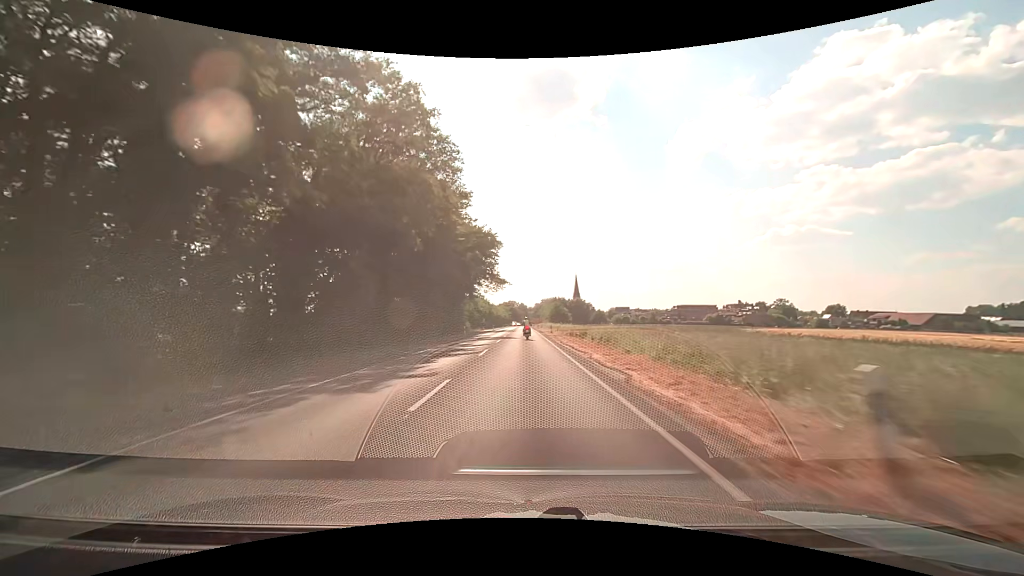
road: secondary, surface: asphalt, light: Day
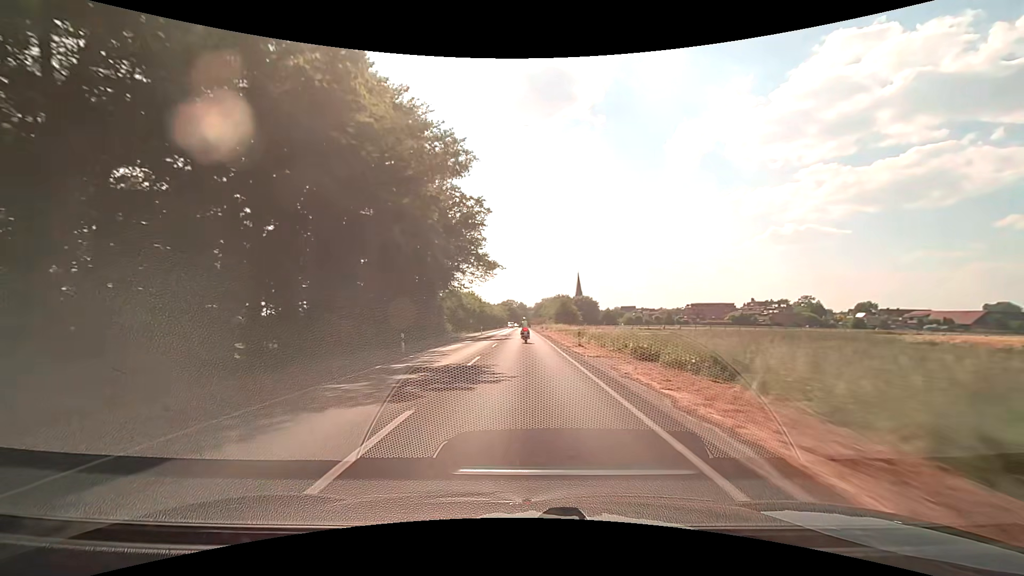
(+0.1, +27.3) m; 0°
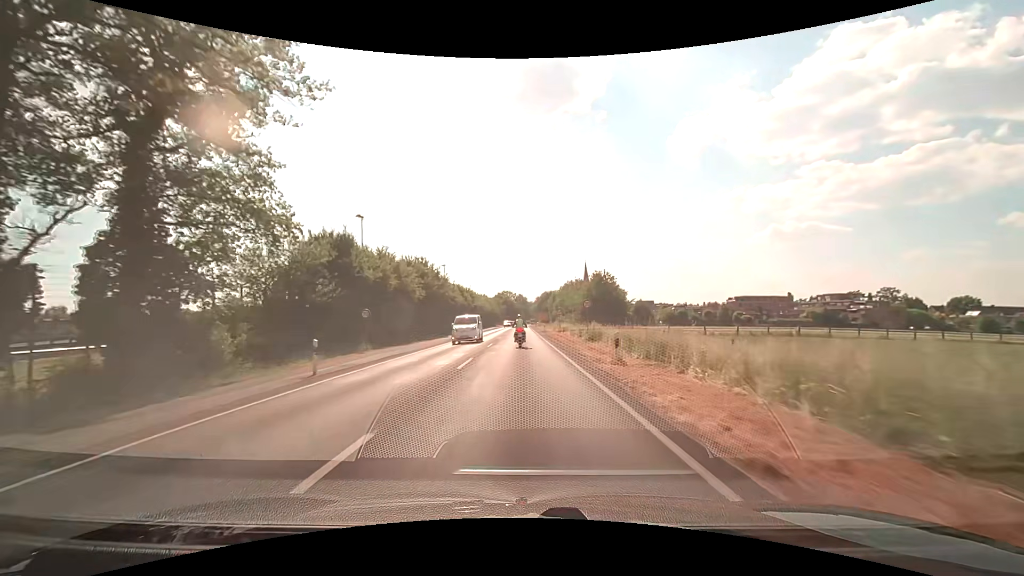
(0.0, +60.4) m; 0°
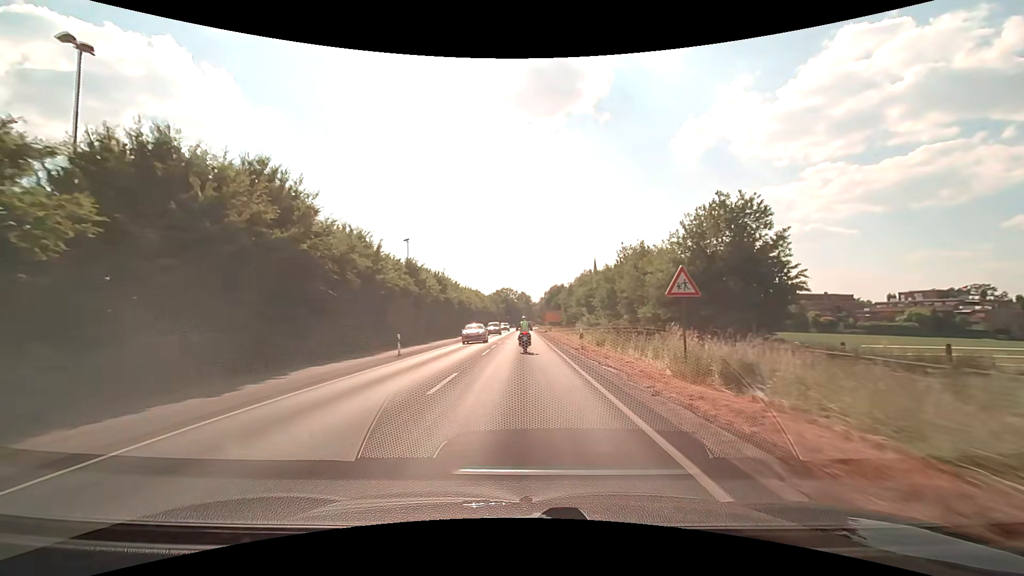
(-0.1, +39.7) m; -1°
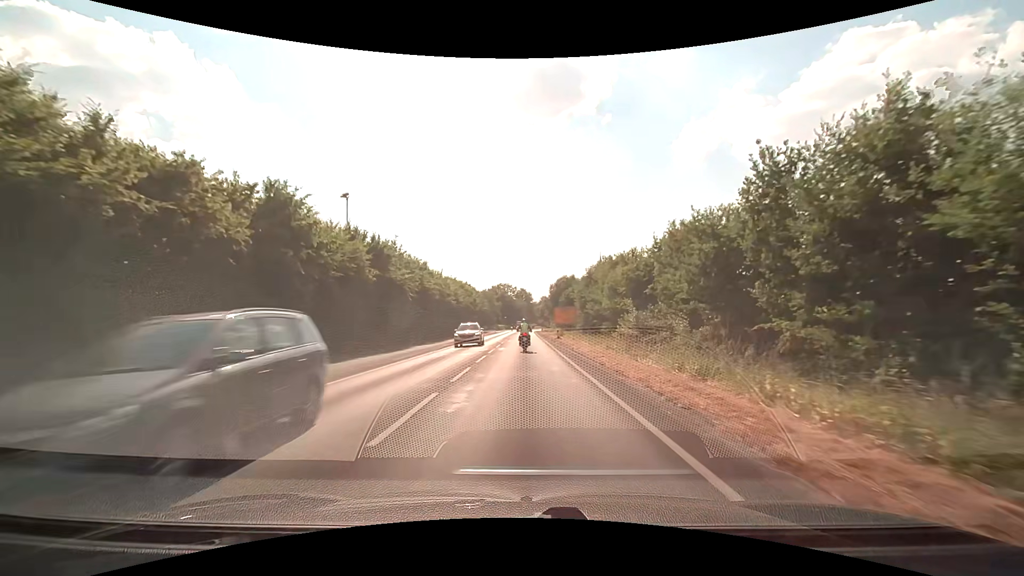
(0.0, +27.8) m; 0°
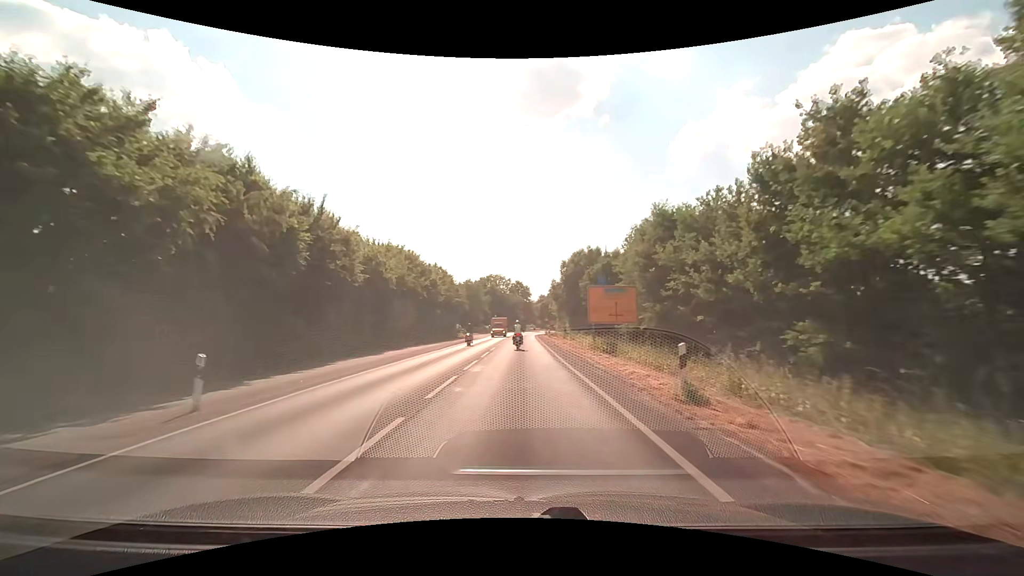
(+0.2, +38.7) m; 0°
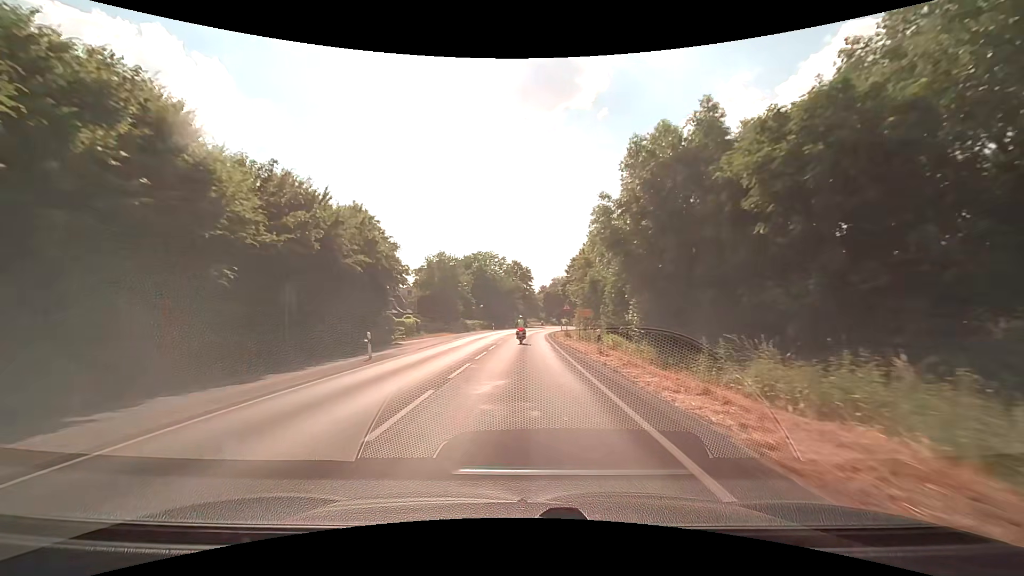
(+0.1, +39.4) m; 0°
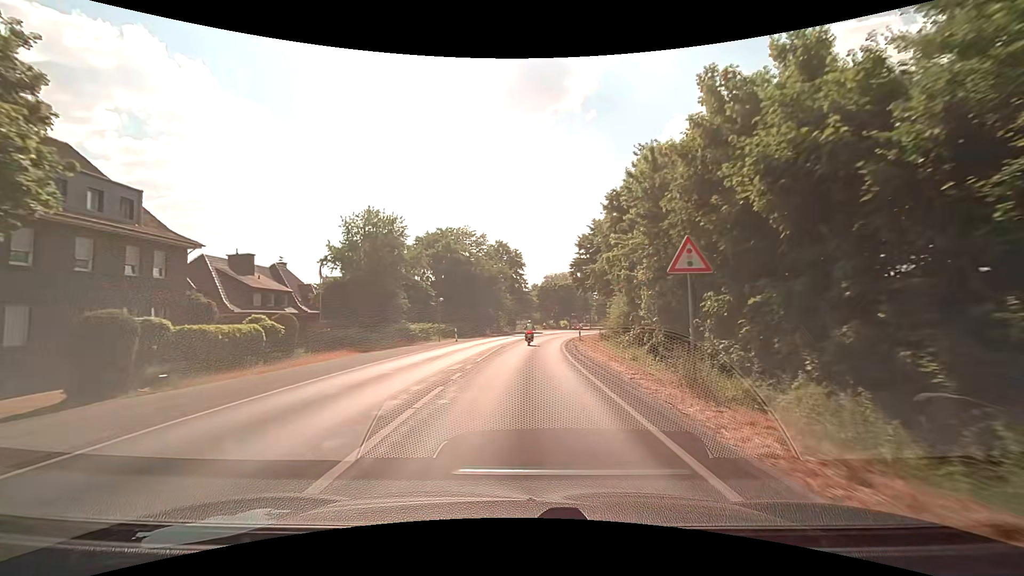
(+0.3, +32.8) m; +1°
(0, +10) (0, +20) (+1, +30) (+2, +40) (+3, +50) (+5, +60) (+6, +70) (+8, +79) (+10, +89) (+13, +99) m
